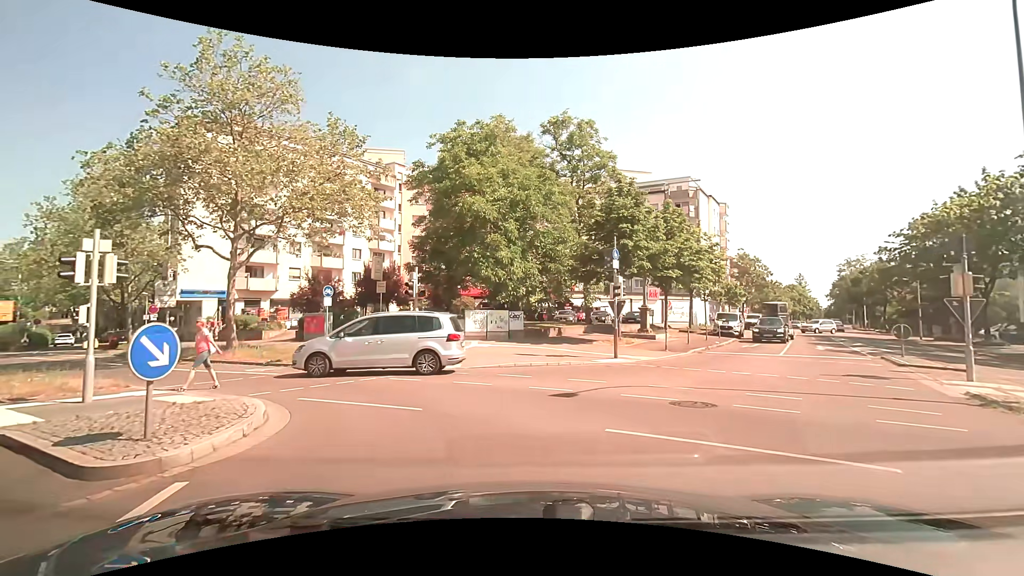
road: residential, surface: asphalt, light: Day
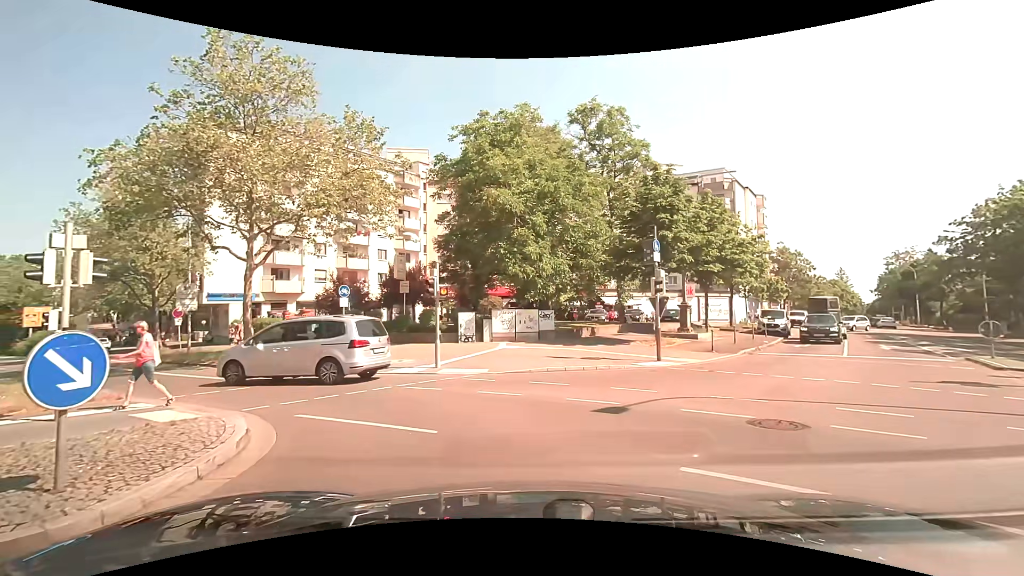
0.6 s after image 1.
(0.0, +1.7) m; -4°
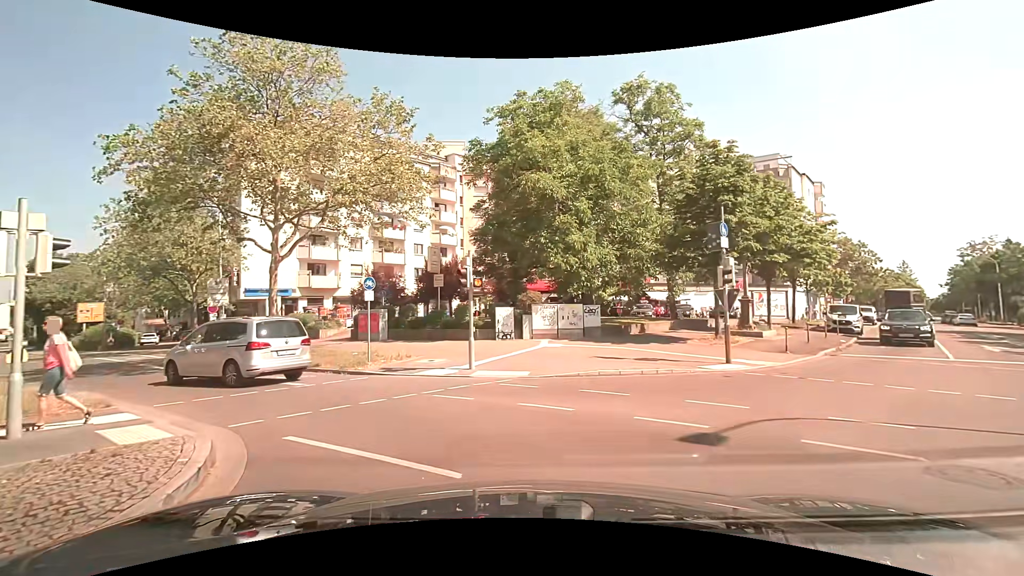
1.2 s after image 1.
(-0.1, +2.1) m; -3°
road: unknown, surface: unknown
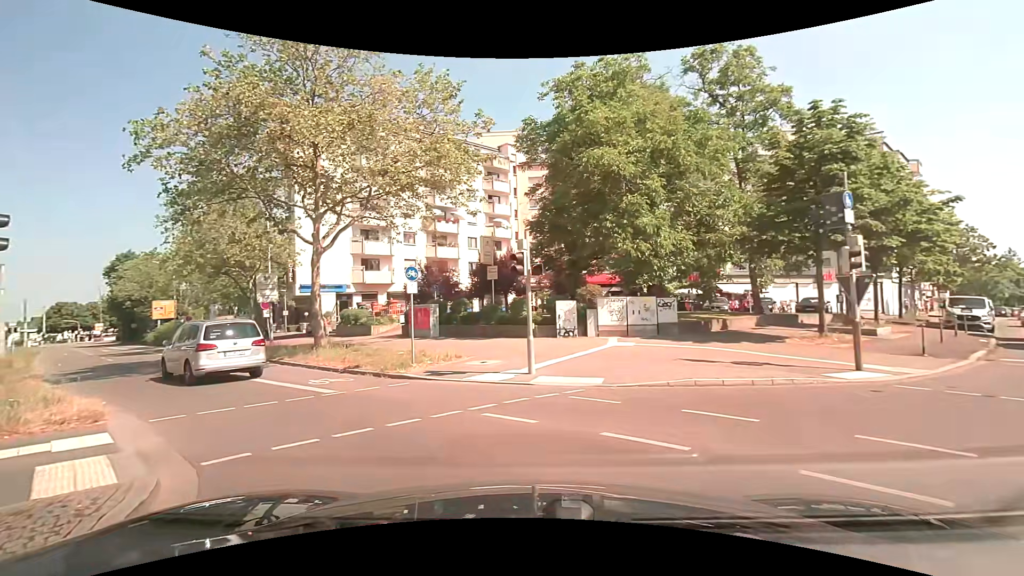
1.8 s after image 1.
(-0.2, +2.5) m; -8°
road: tertiary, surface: asphalt
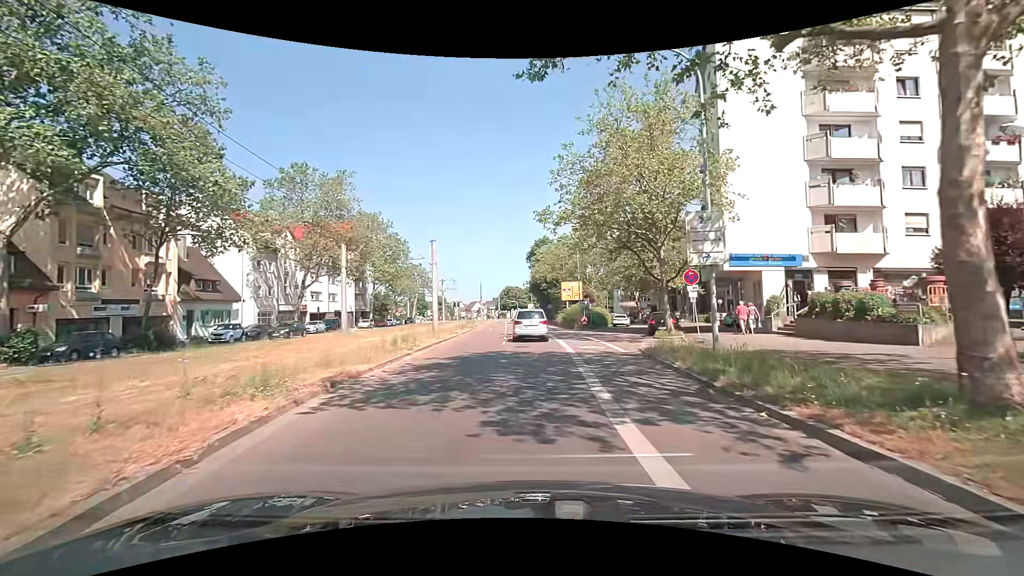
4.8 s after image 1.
(-6.8, +13.2) m; -42°
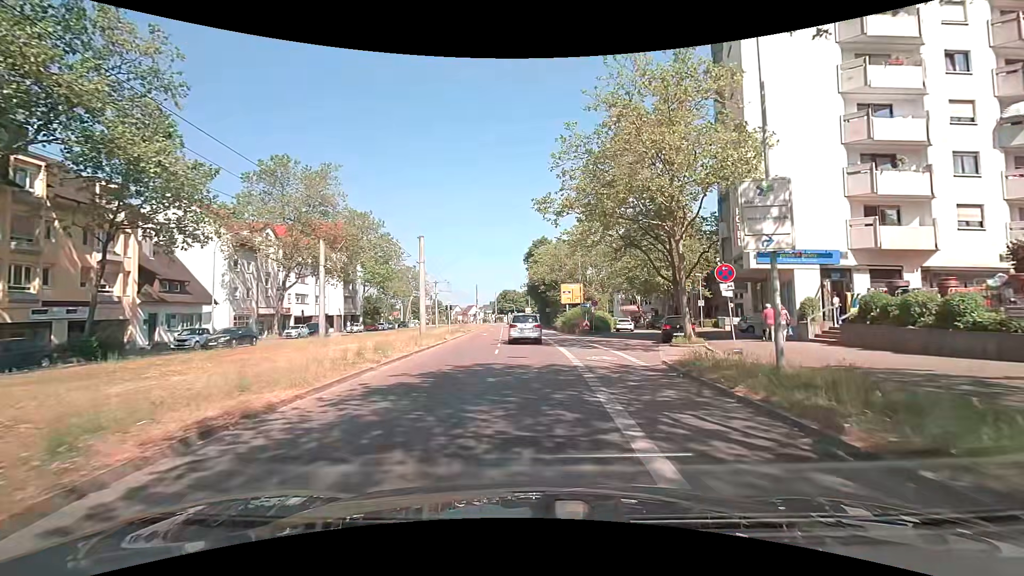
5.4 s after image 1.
(0.0, +3.8) m; 0°
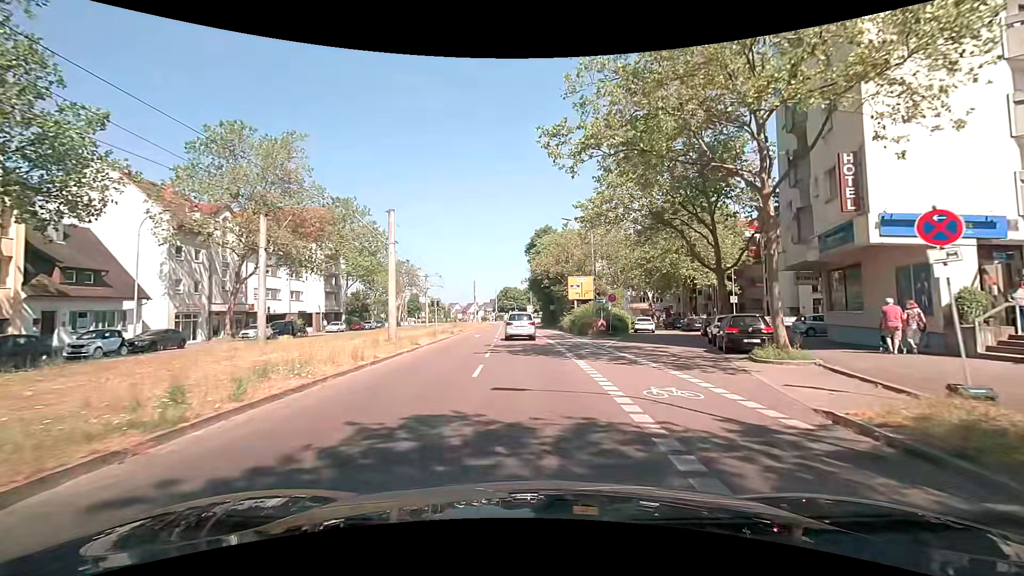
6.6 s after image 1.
(0.0, +8.5) m; -1°
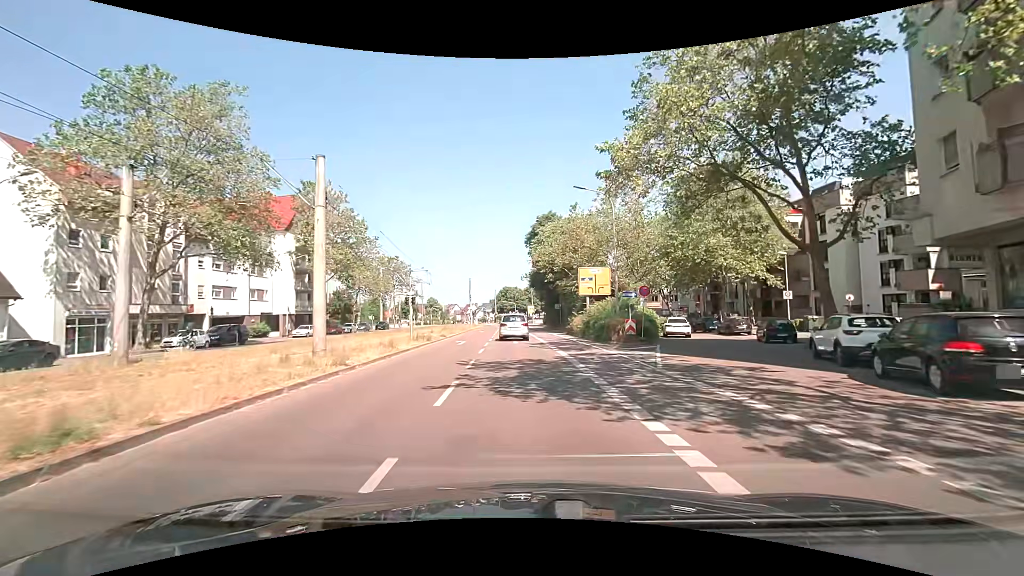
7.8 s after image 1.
(+0.1, +9.8) m; 0°
(0, +10) (0, +20) (-1, +30) (-1, +40) (-1, +50) (-2, +60) (-2, +70) (-3, +80) (-3, +90) (-4, +100) m
